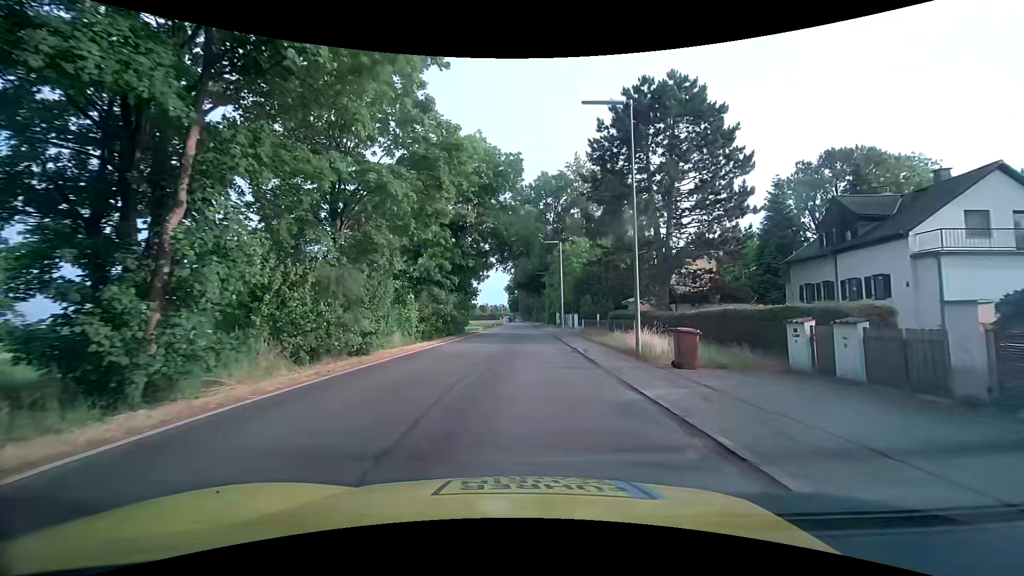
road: tertiary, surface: asphalt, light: Day
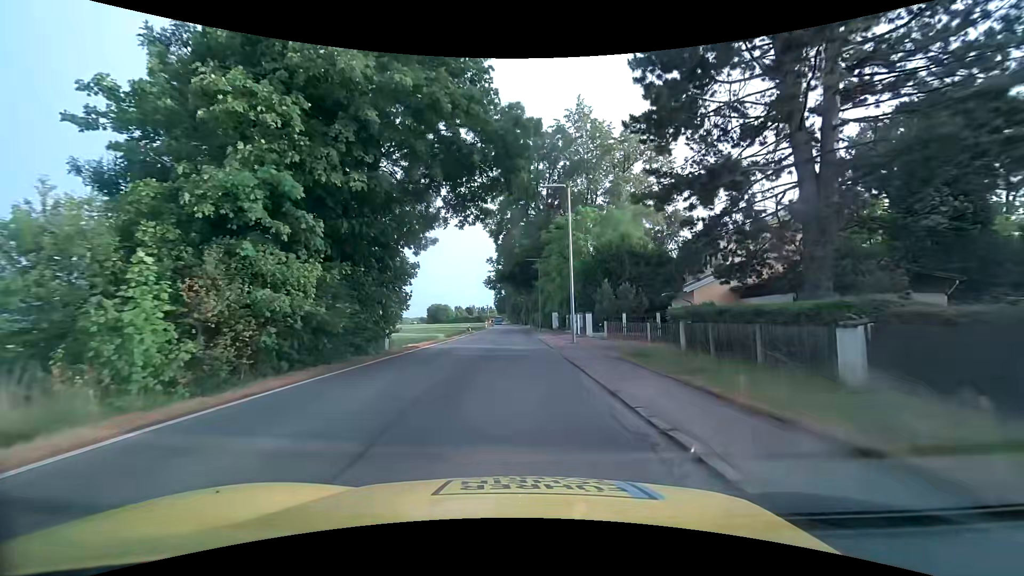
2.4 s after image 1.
(+0.5, +20.5) m; +1°
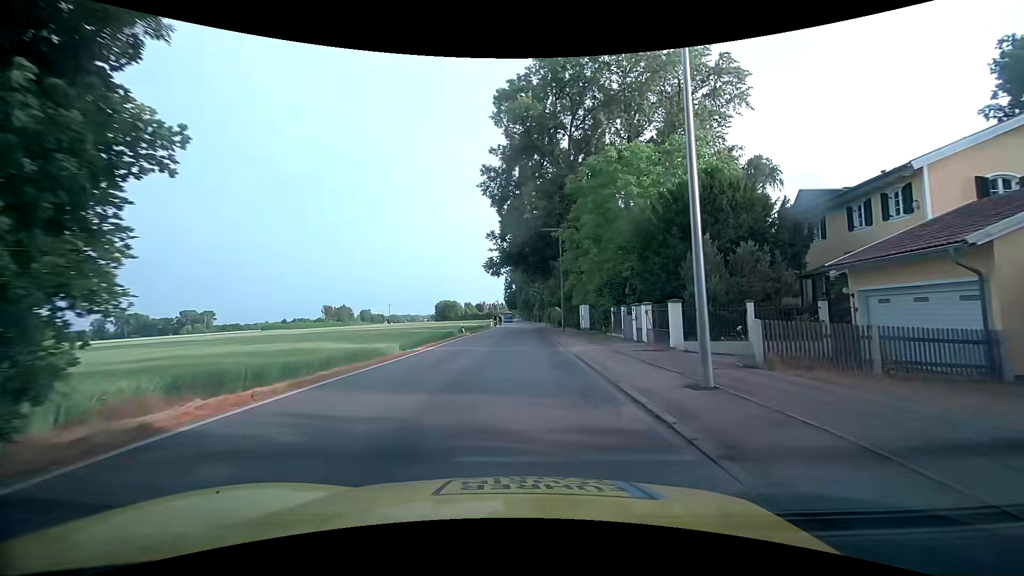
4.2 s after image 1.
(-0.2, +17.4) m; -1°
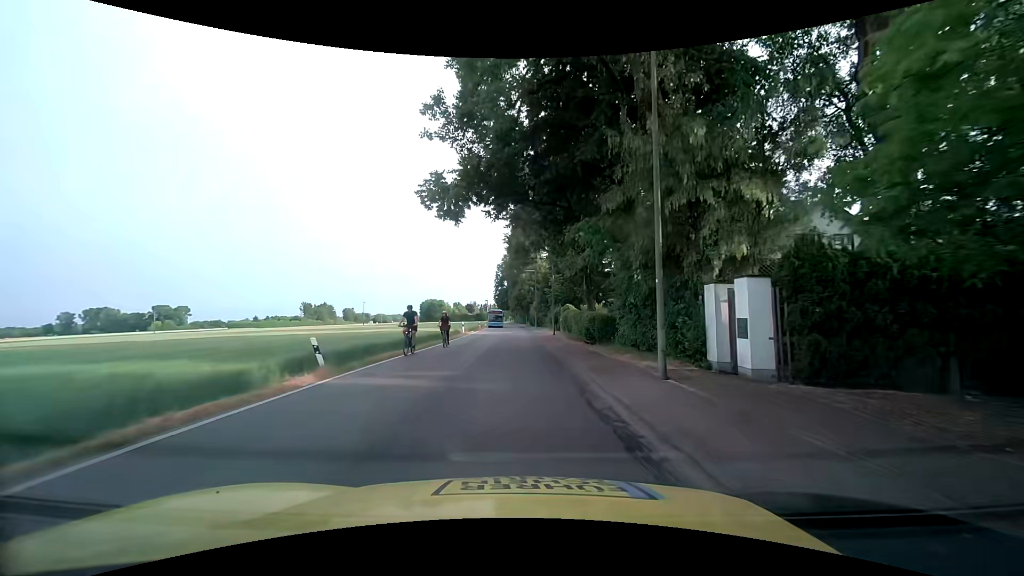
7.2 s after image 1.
(-0.2, +29.2) m; 0°
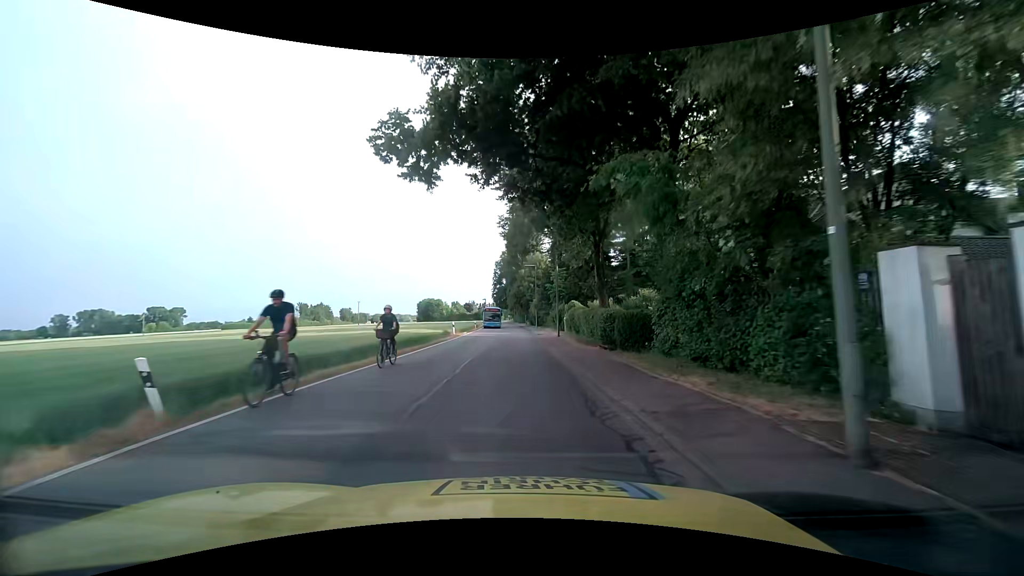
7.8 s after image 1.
(0.0, +6.0) m; 0°
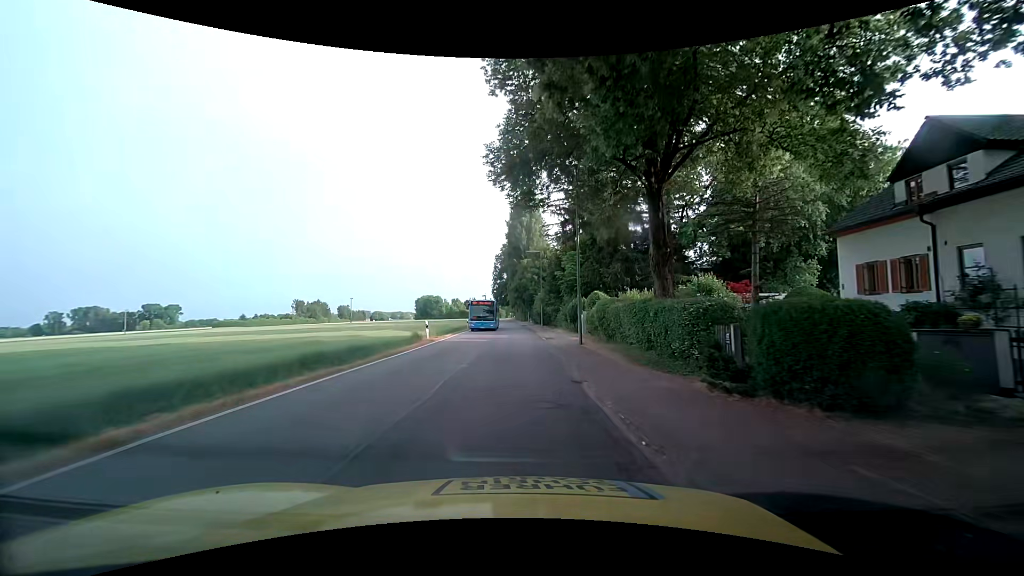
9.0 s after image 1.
(0.0, +12.1) m; 0°
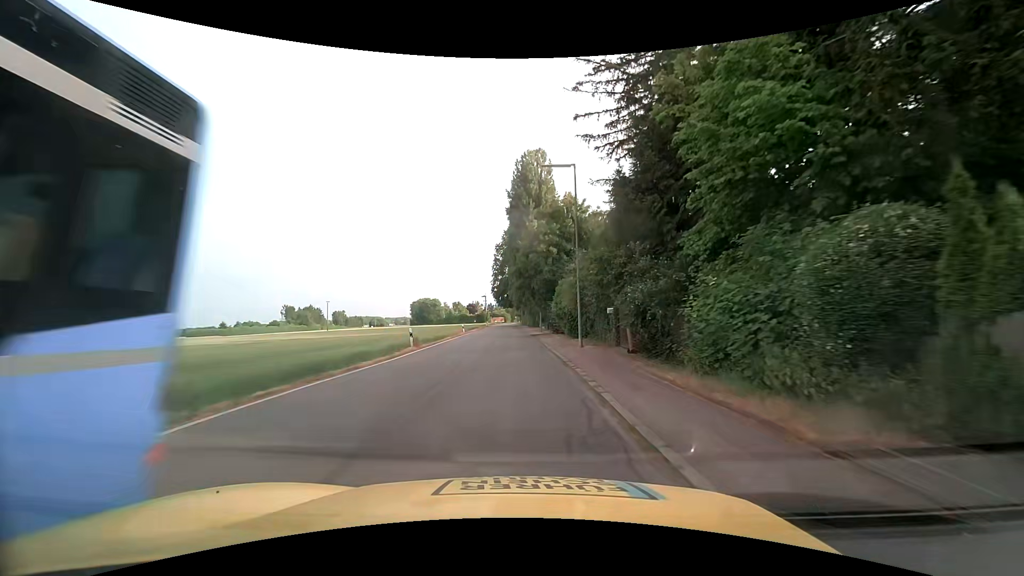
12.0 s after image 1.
(-0.3, +31.4) m; -1°
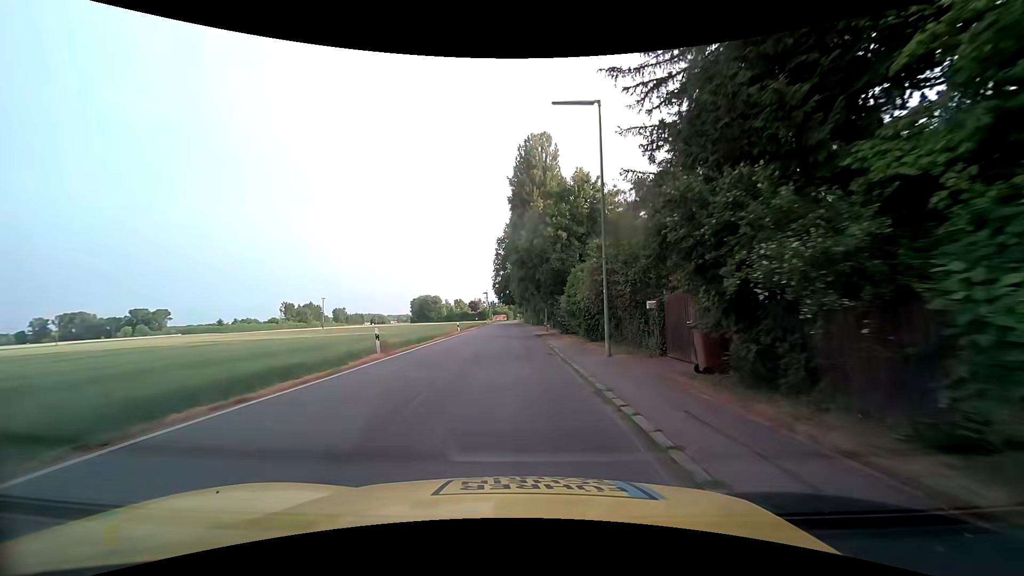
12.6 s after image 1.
(0.0, +6.5) m; 0°
(0, +10) (0, +20) (0, +30) (-1, +40) (-1, +50) (-1, +60) (-1, +70) (-1, +80) (-1, +90) (-2, +100) m
